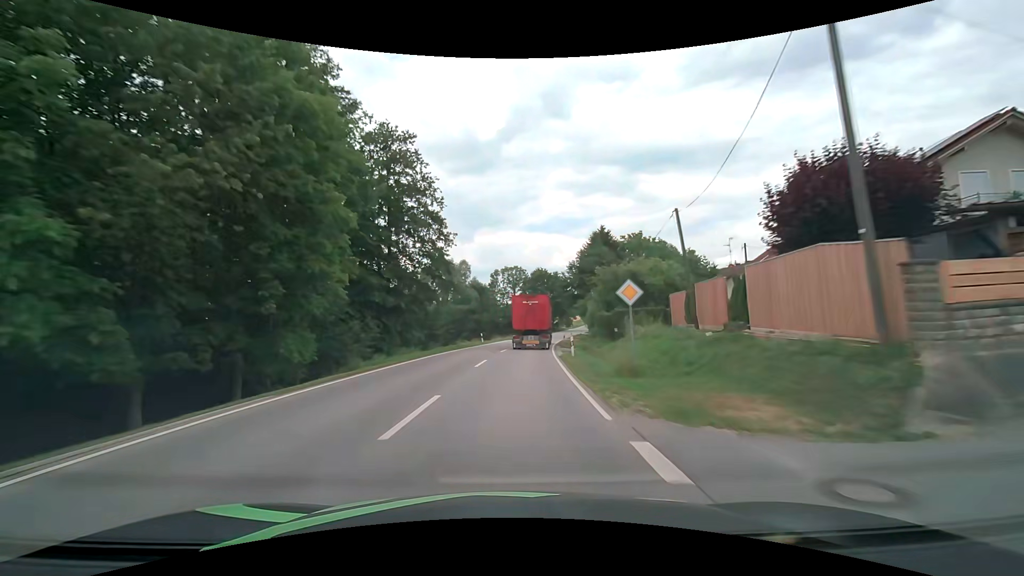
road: secondary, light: Day
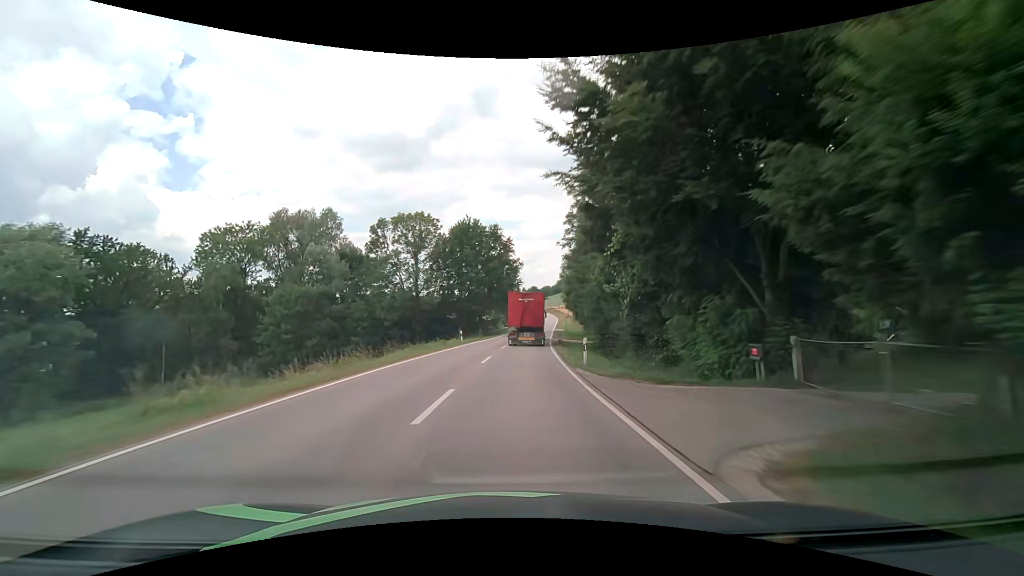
(+4.2, +58.7) m; +8°
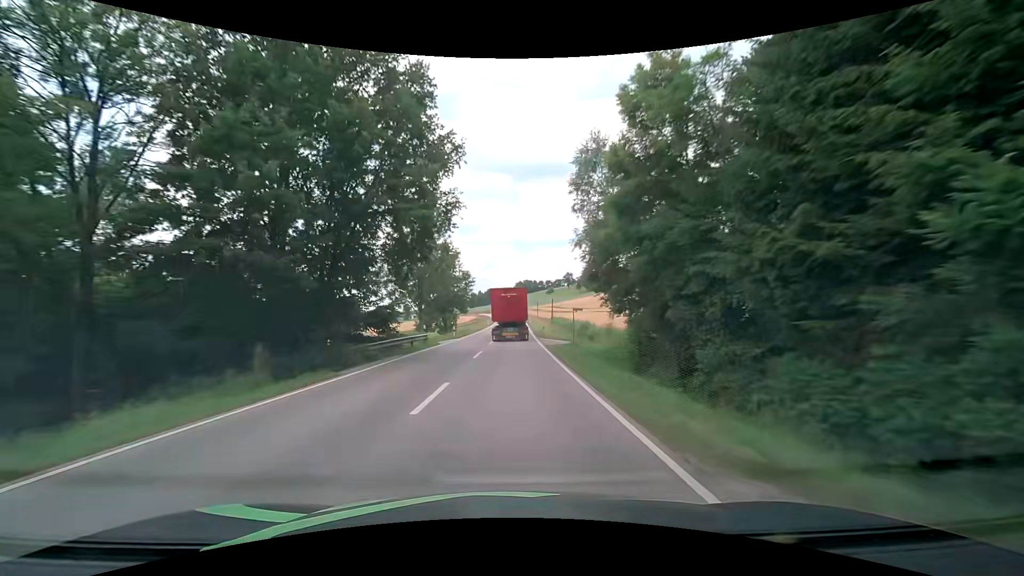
(+2.6, +47.1) m; +5°
(0, +10) (0, +20) (+1, +30) (+1, +40) (+1, +50) (+2, +60) (+2, +70) (+2, +80) (+3, +90) (+3, +100) m
